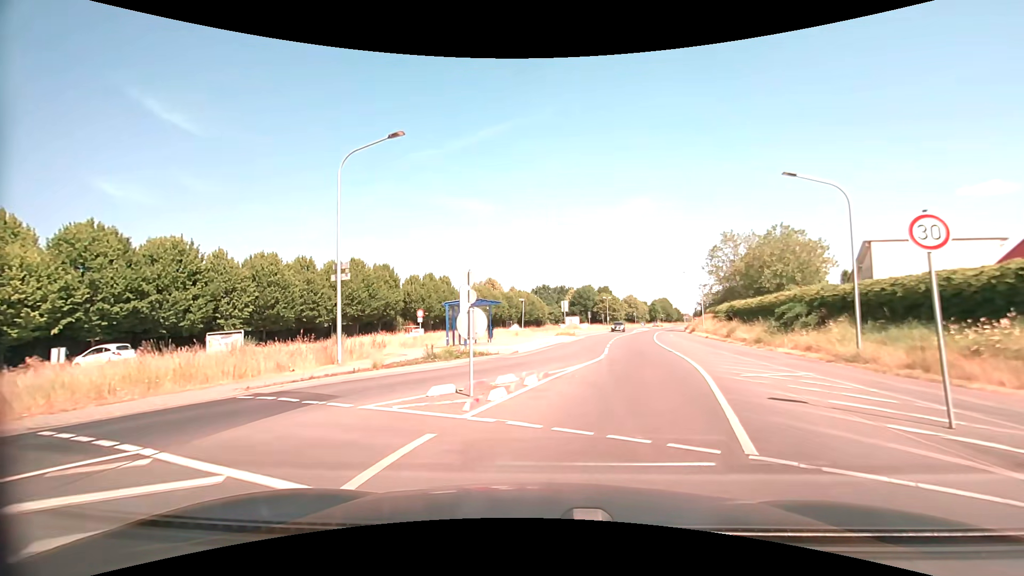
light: Day
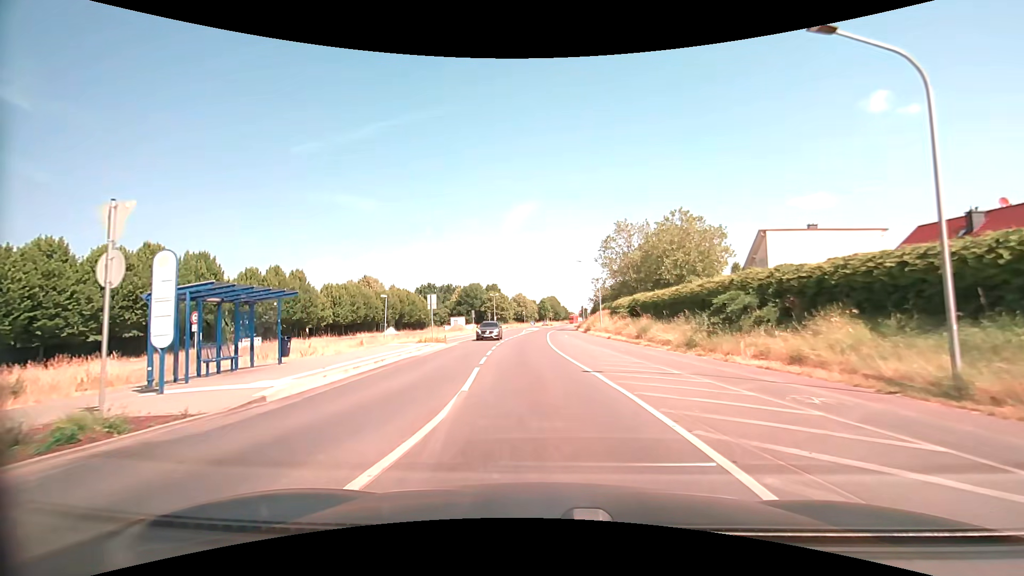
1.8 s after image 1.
(+1.7, +12.2) m; +13°
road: tertiary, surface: asphalt
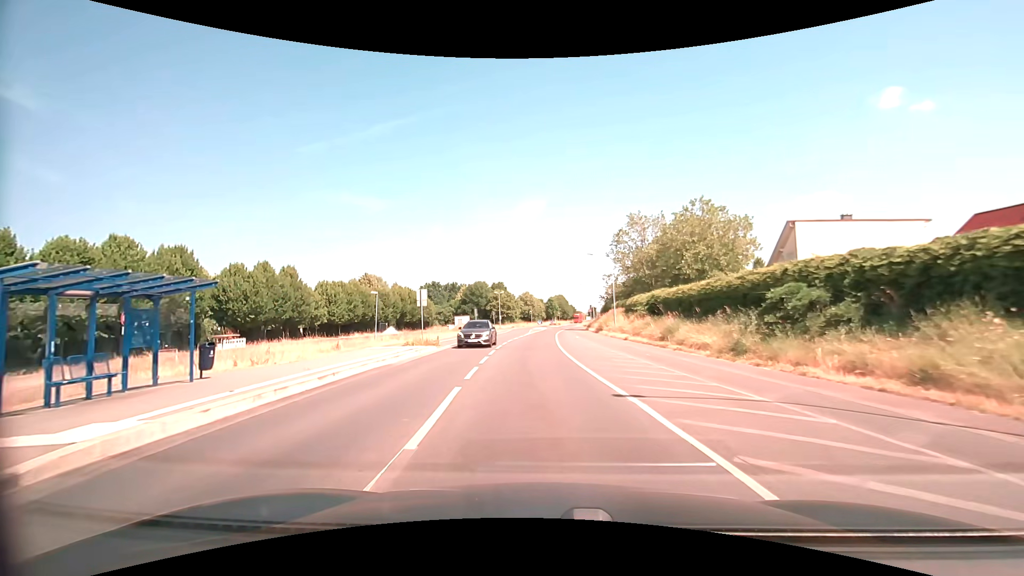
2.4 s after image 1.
(0.0, +4.8) m; 0°
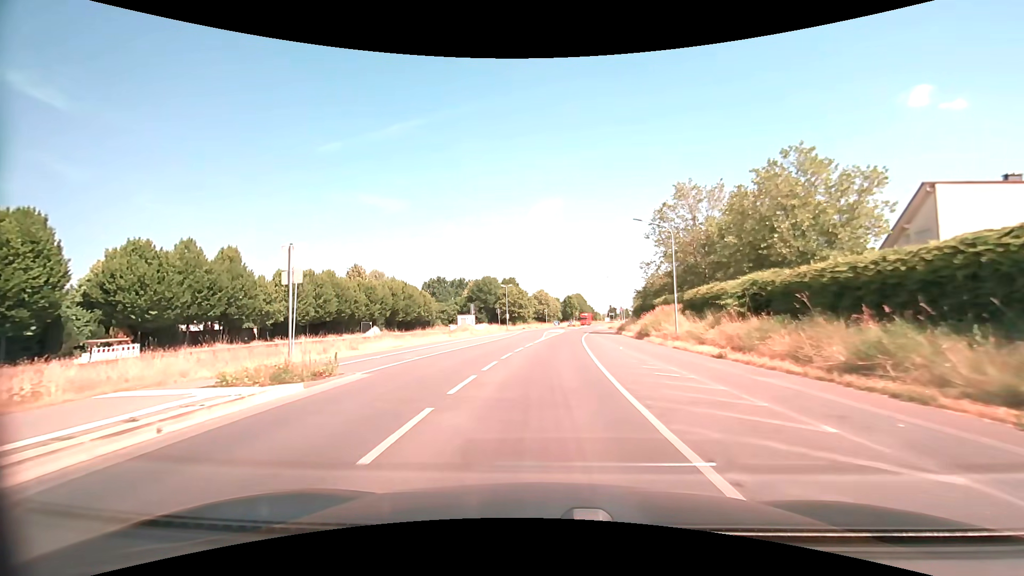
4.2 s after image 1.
(-0.4, +16.7) m; -2°
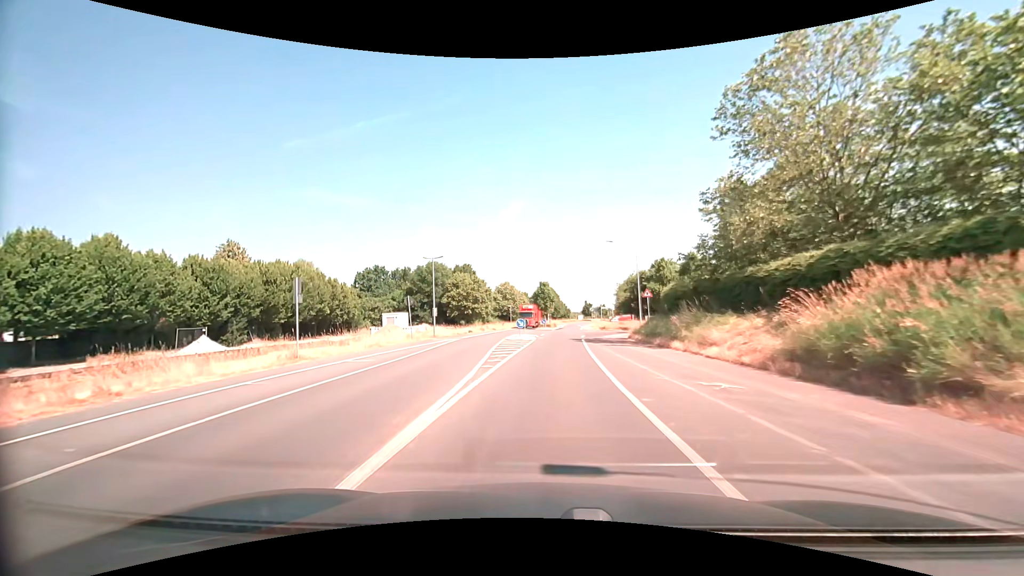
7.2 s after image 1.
(+0.8, +30.5) m; +3°
